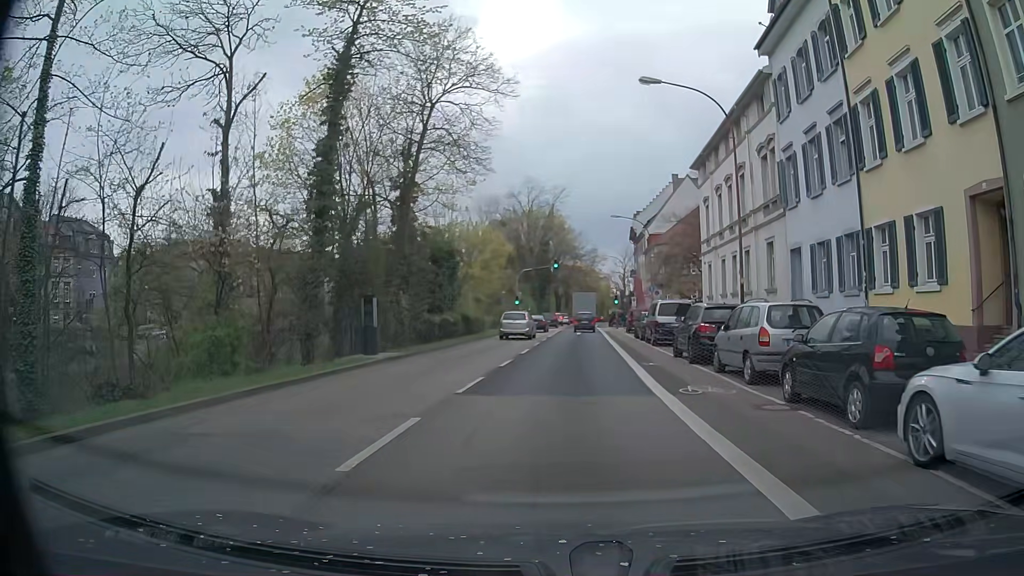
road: primary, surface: asphalt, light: Day
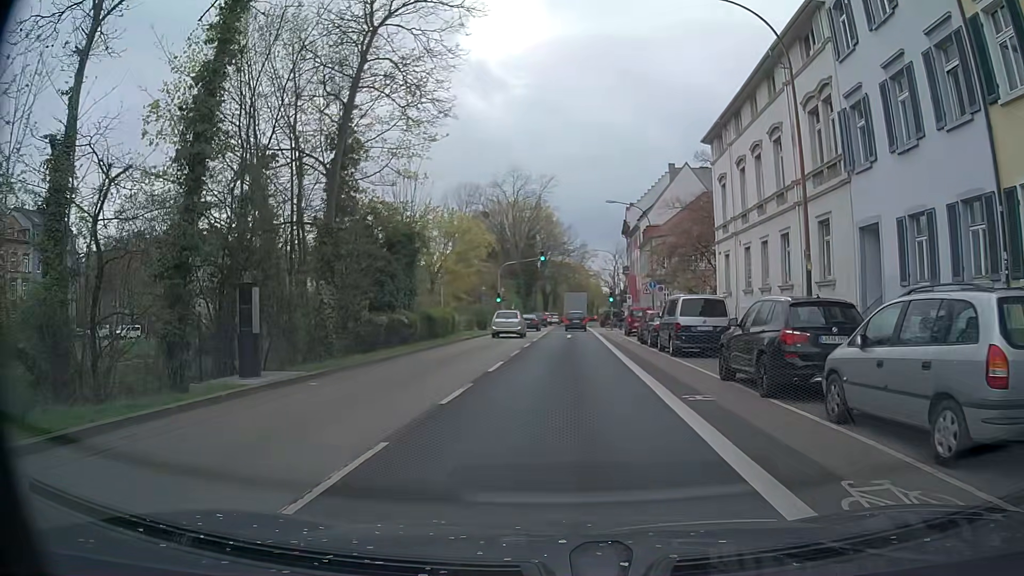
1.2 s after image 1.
(+0.1, +7.5) m; +1°
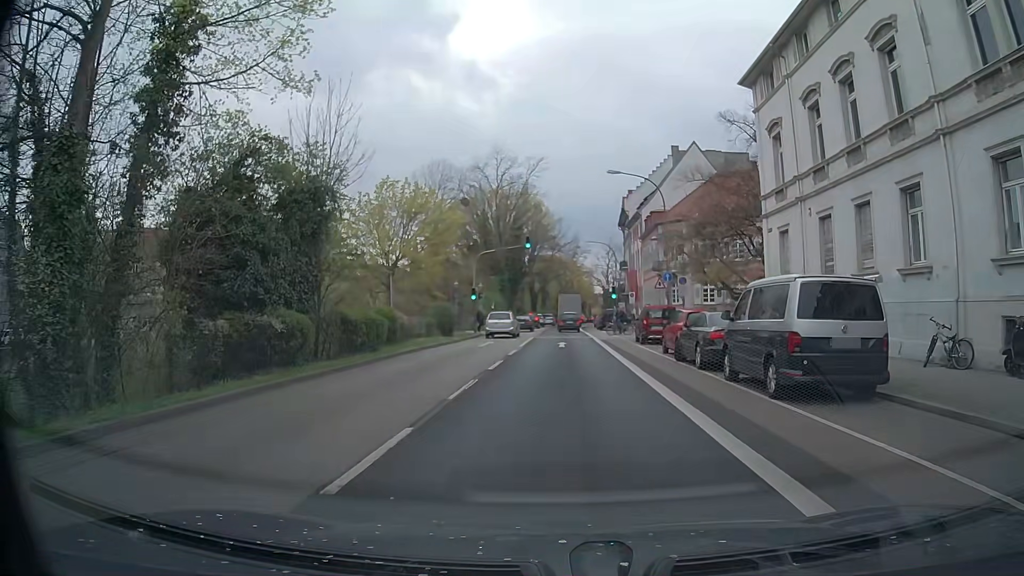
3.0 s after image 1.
(+0.1, +11.0) m; +1°
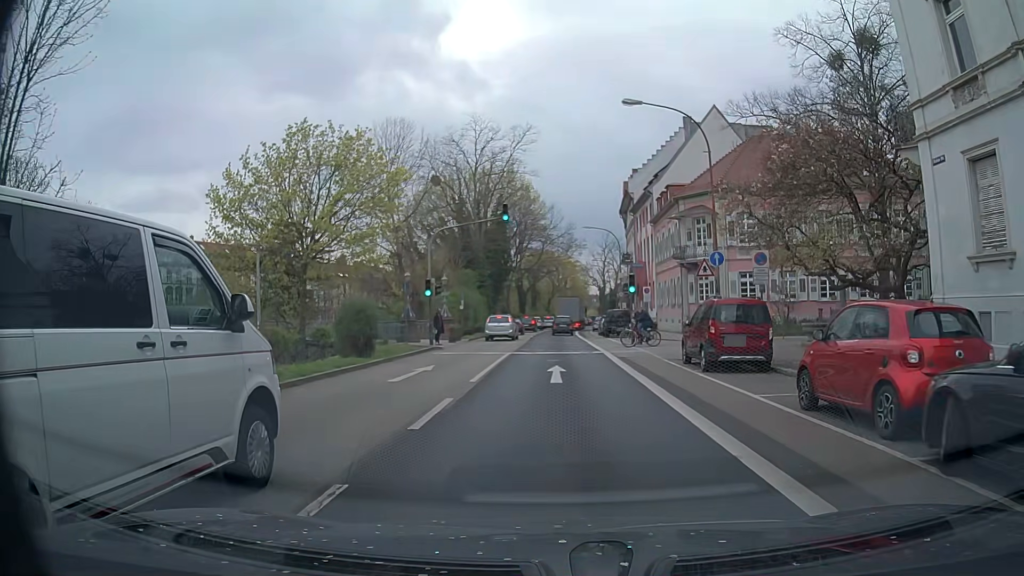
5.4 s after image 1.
(0.0, +14.1) m; 0°
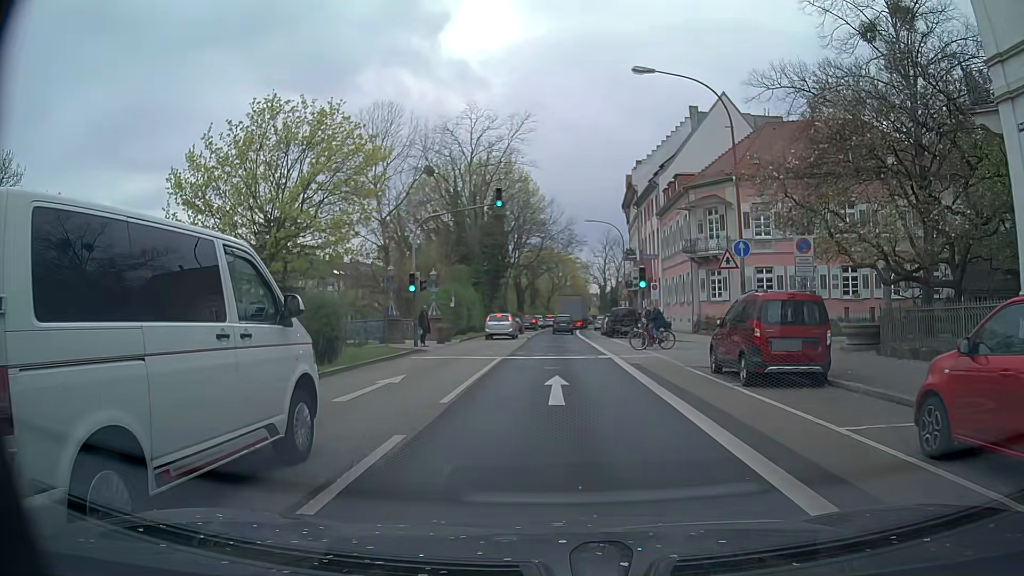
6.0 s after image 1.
(0.0, +3.6) m; 0°
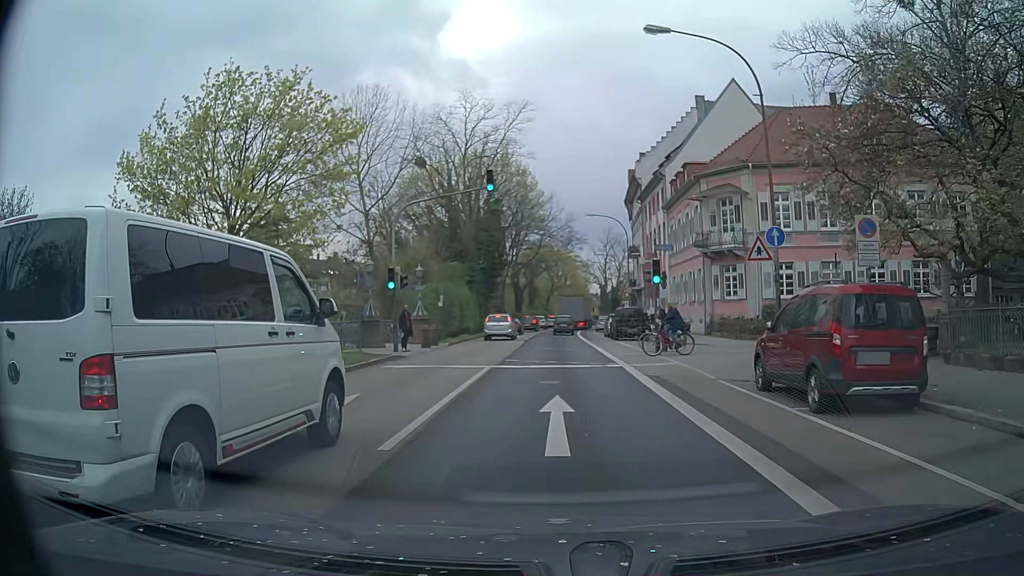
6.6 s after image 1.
(0.0, +3.7) m; 0°
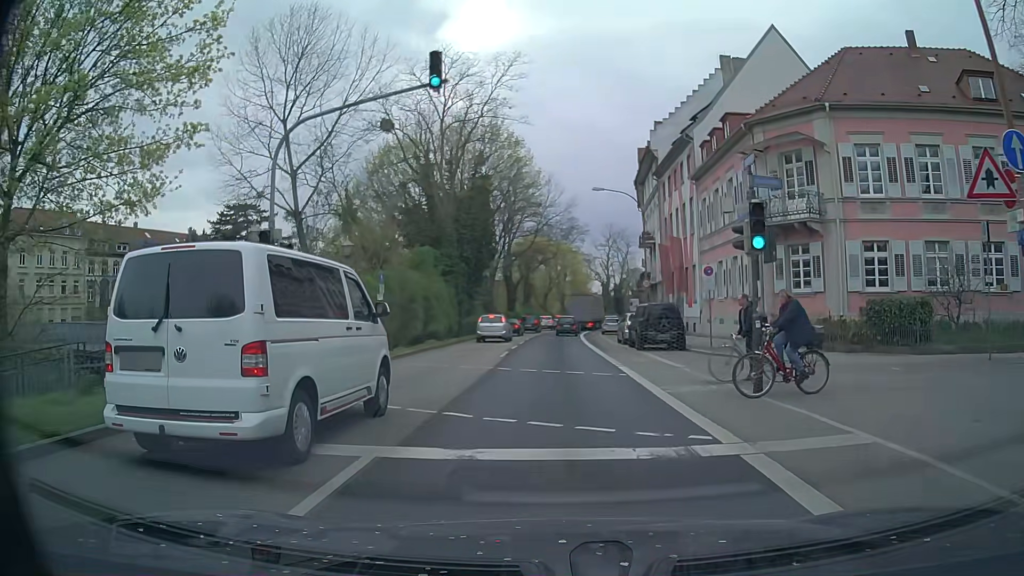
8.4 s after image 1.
(0.0, +11.4) m; 0°
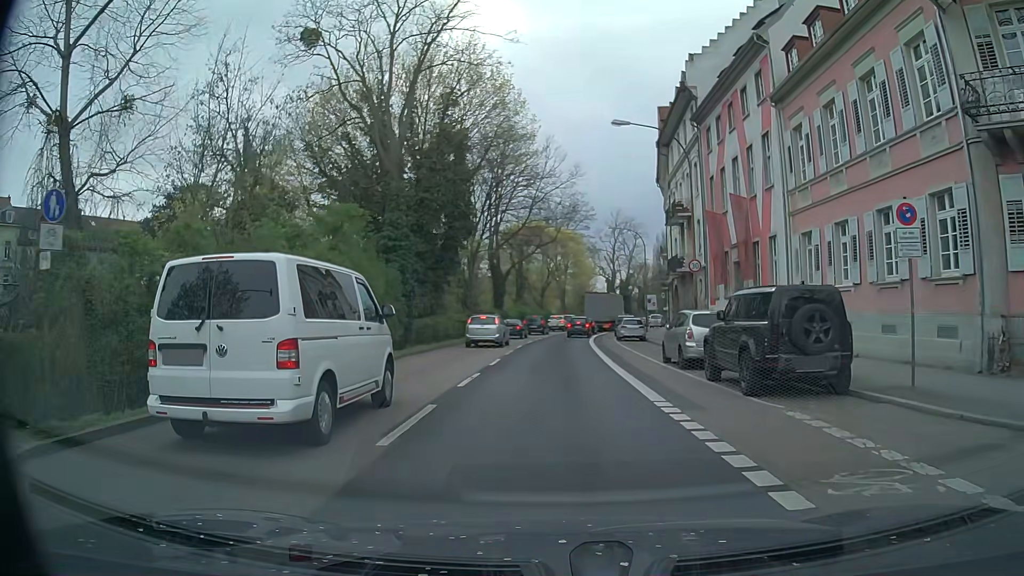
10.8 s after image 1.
(0.0, +15.7) m; +1°
